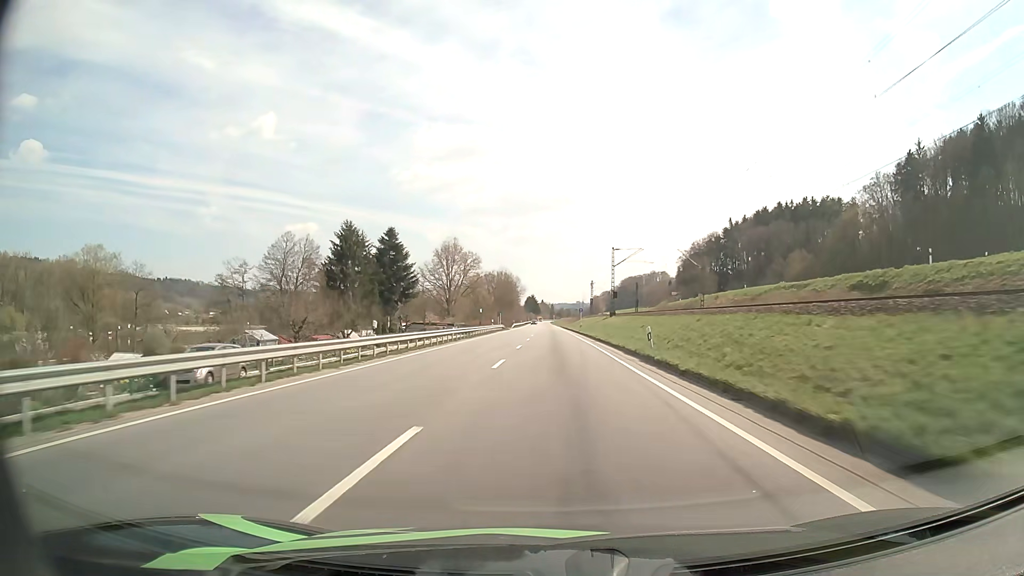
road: primary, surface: asphalt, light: Day
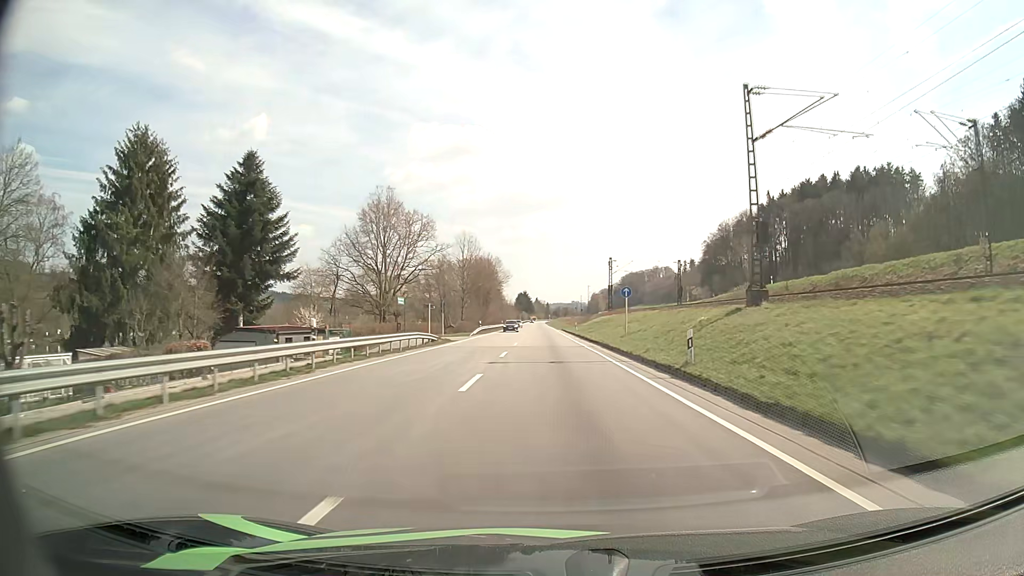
(+0.1, +58.6) m; 0°
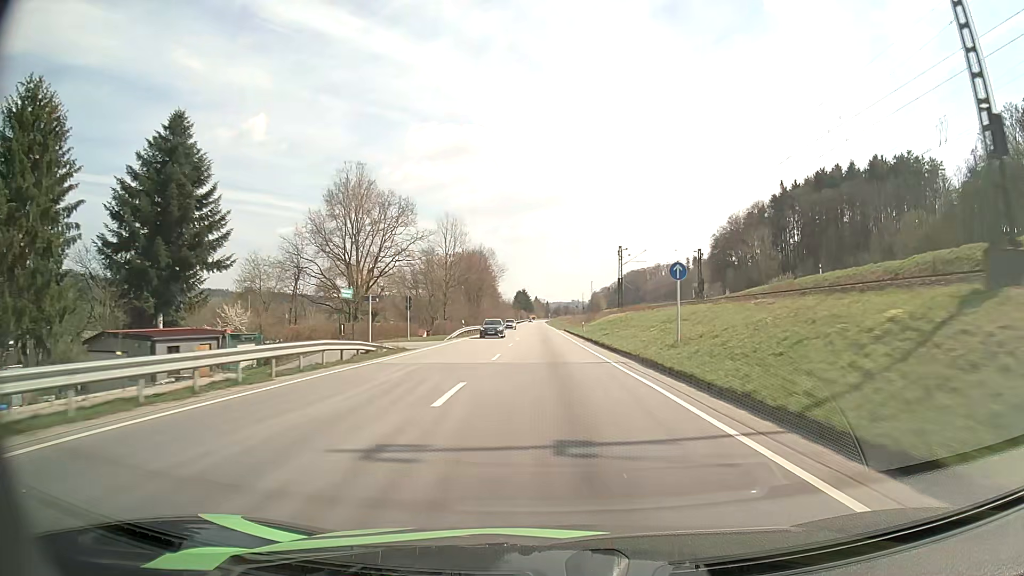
(0.0, +14.7) m; 0°
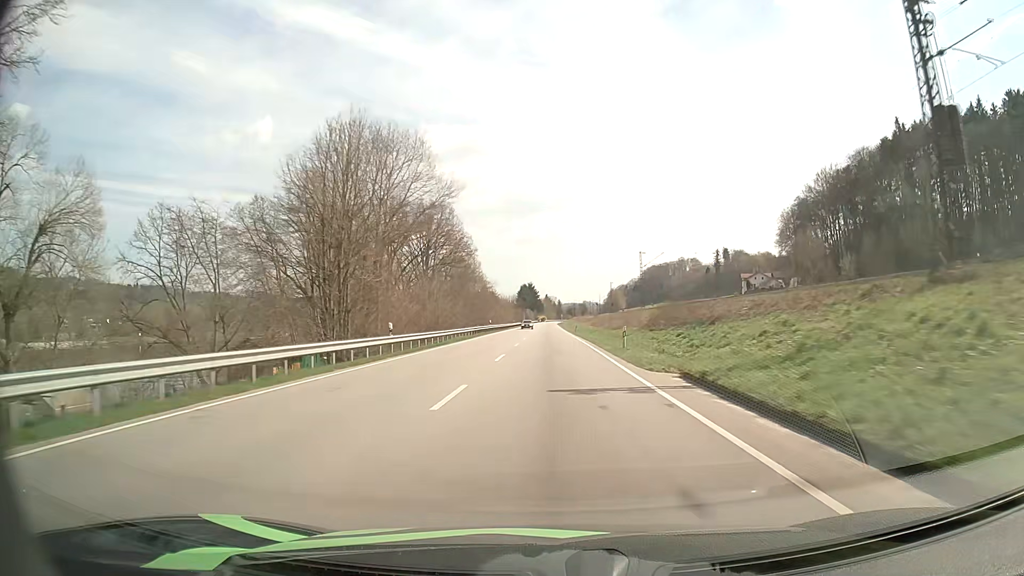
(-0.8, +74.0) m; -1°
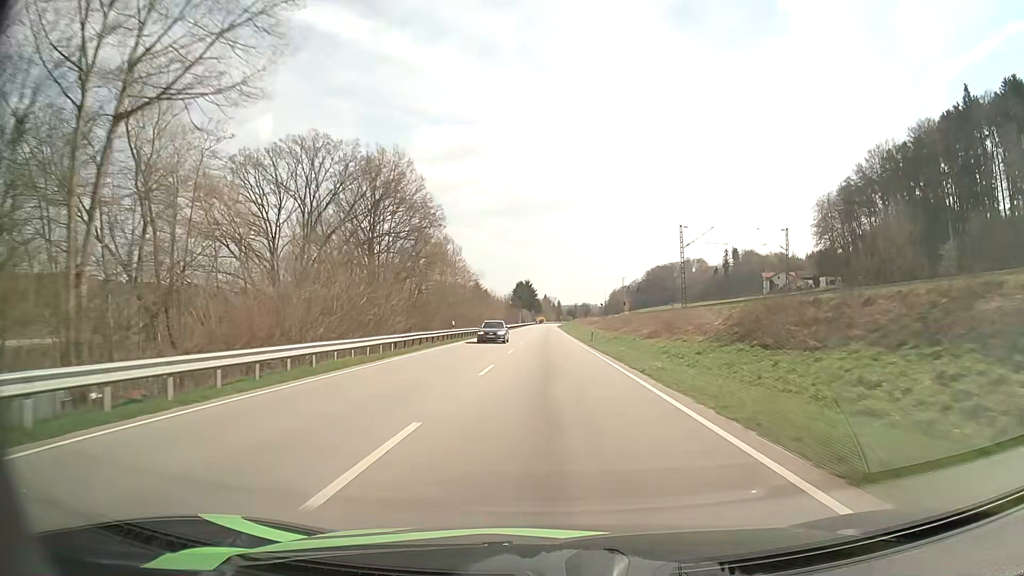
(0.0, +29.9) m; 0°
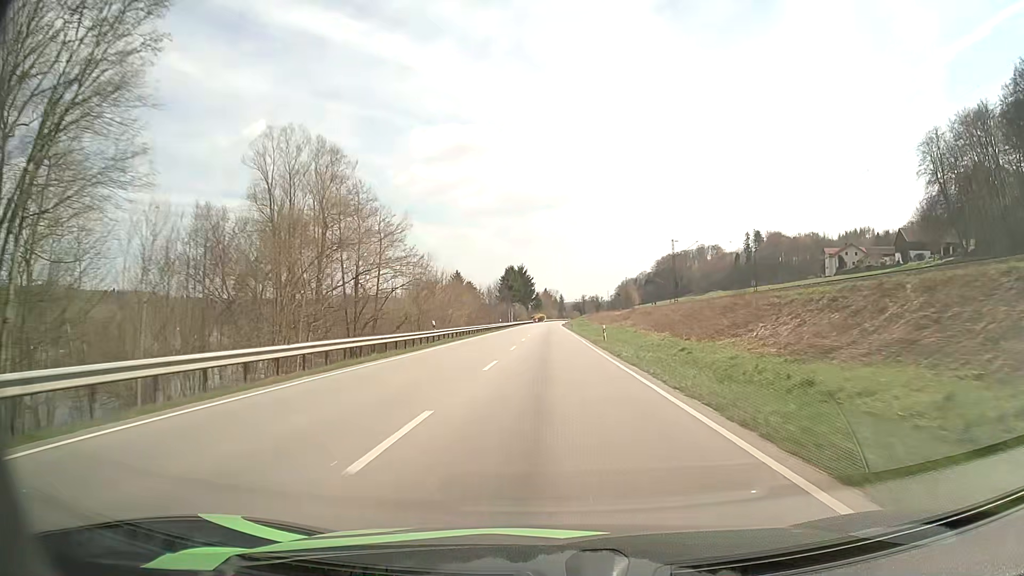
(+0.2, +60.2) m; 0°
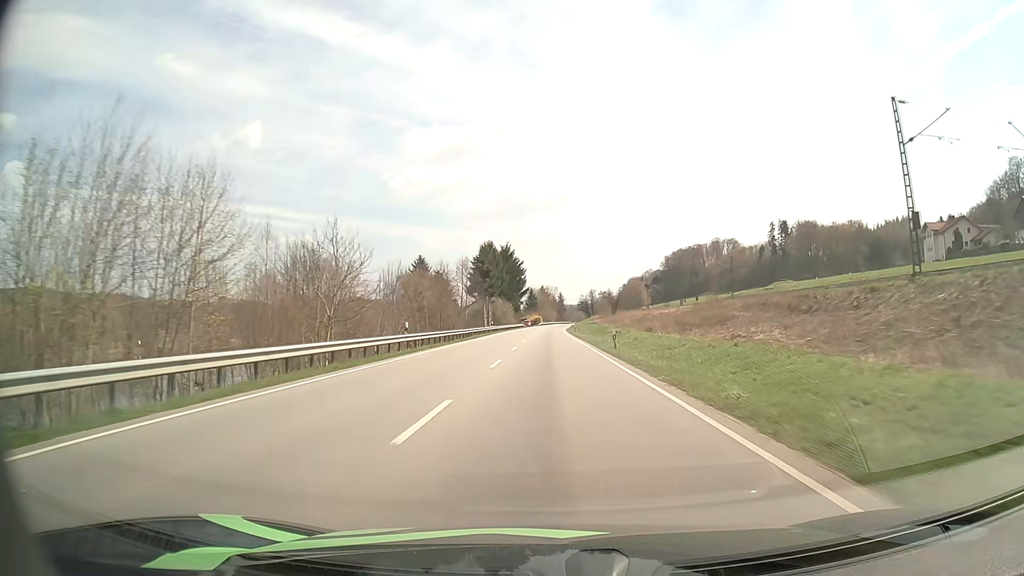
(+0.1, +59.8) m; 0°
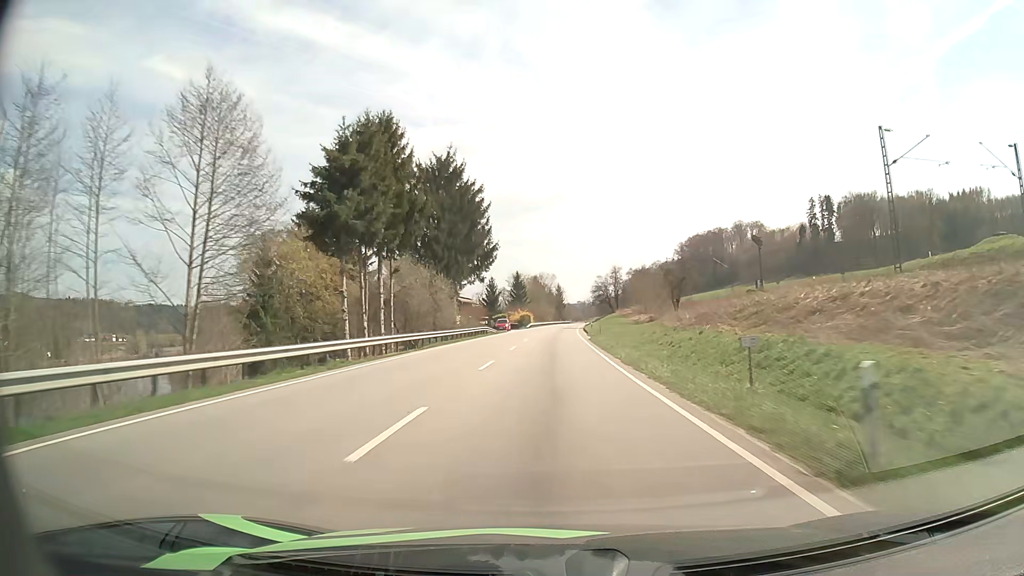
(+0.2, +74.6) m; 0°
(0, +10) (0, +20) (0, +30) (0, +40) (+1, +50) (+1, +60) (+1, +70) (+2, +80) (+2, +90) (+2, +100) m
